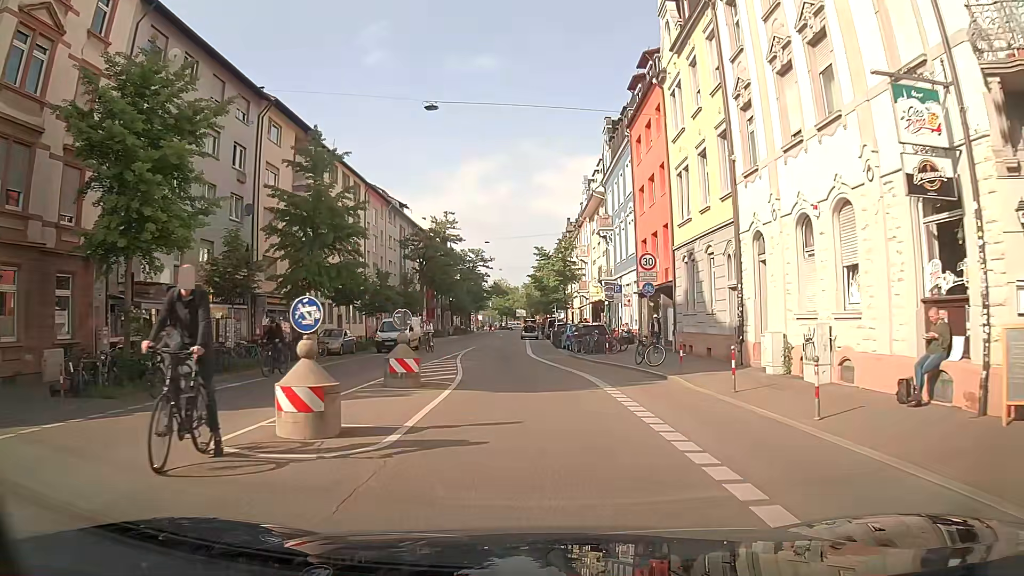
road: secondary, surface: asphalt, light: Day
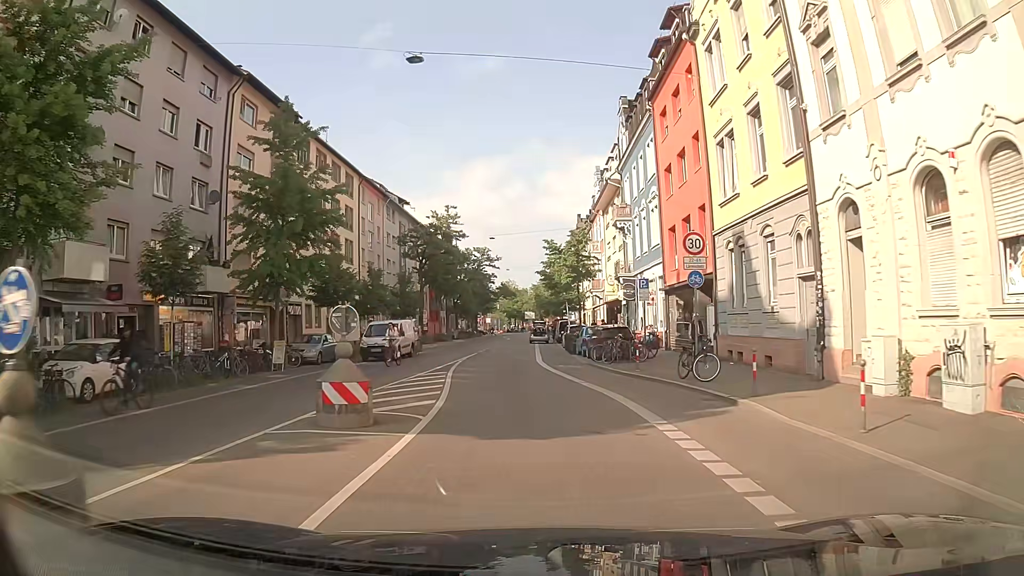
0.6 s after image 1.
(-0.1, +5.3) m; -2°
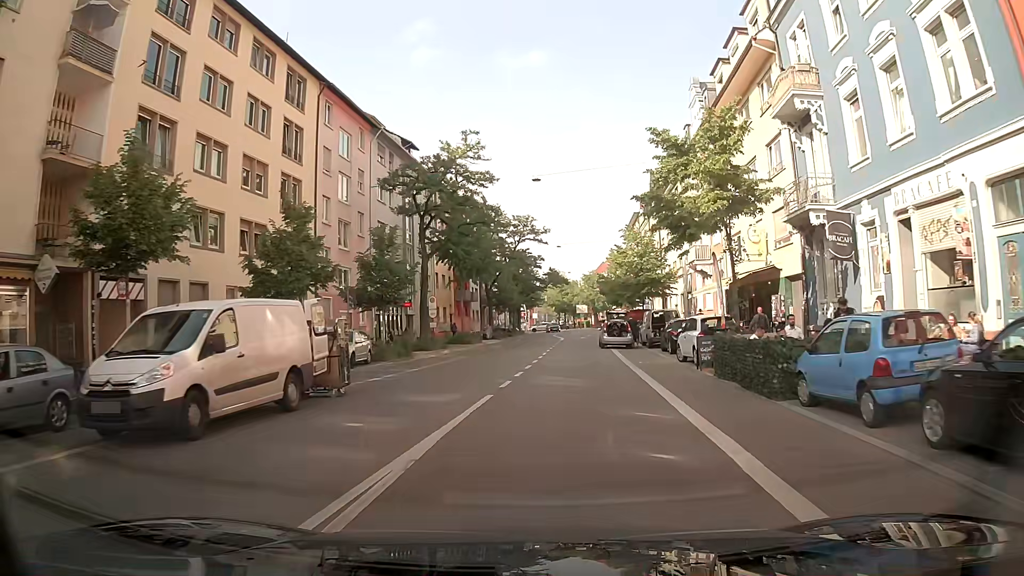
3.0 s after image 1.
(-1.1, +24.0) m; -4°
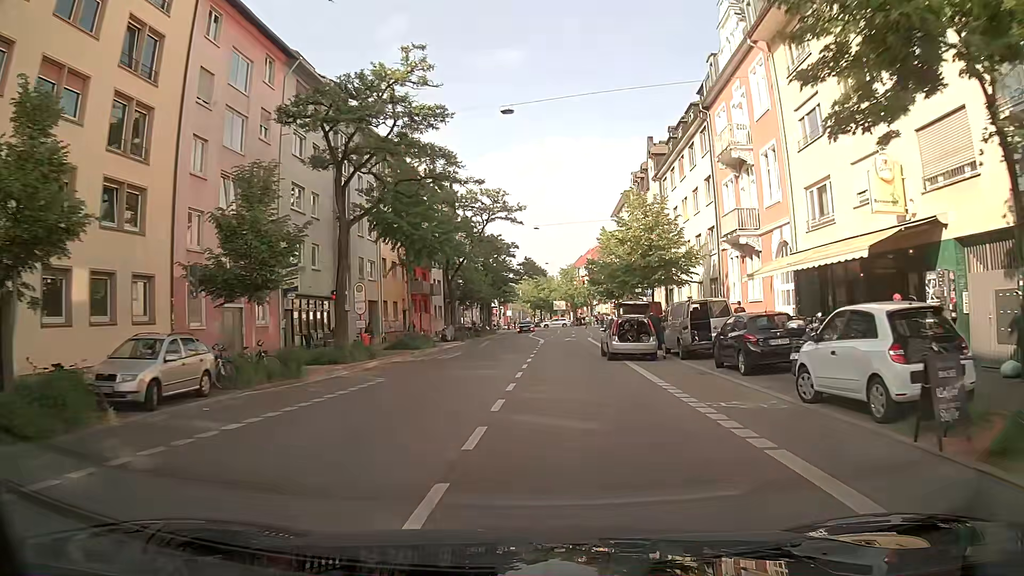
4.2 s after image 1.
(+0.3, +12.8) m; +2°
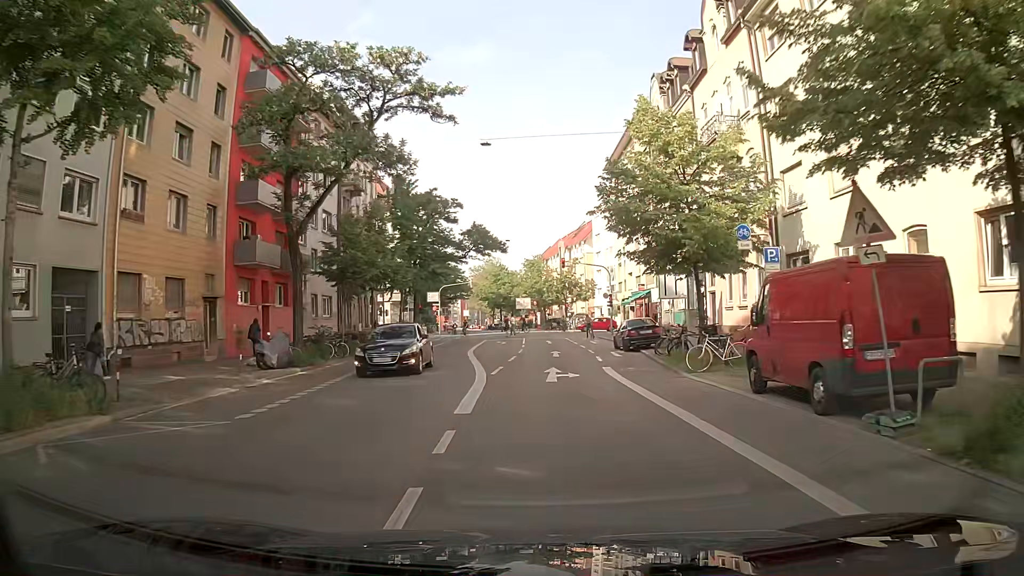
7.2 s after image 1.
(+0.7, +29.8) m; +3°
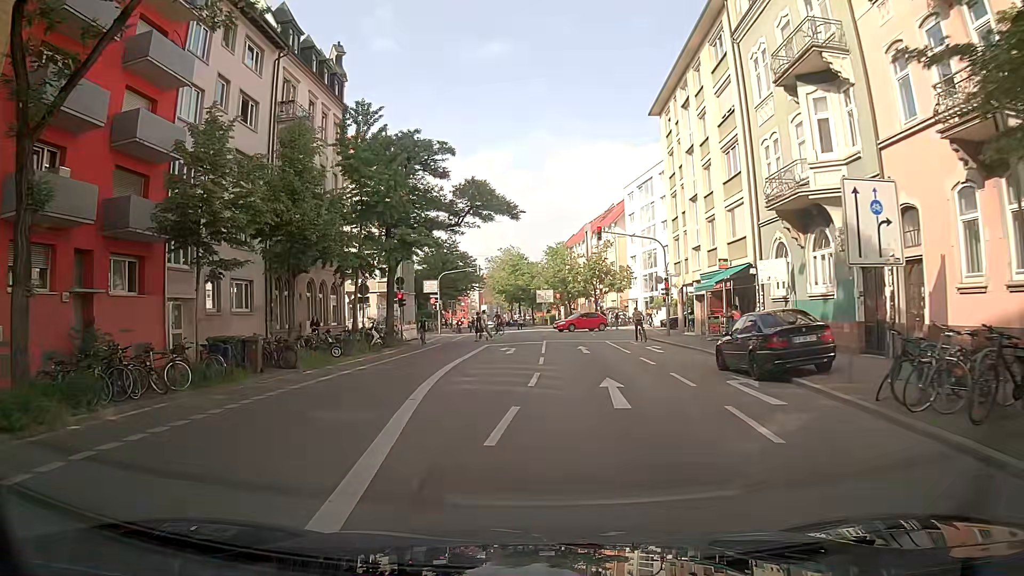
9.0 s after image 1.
(-0.1, +16.0) m; -1°
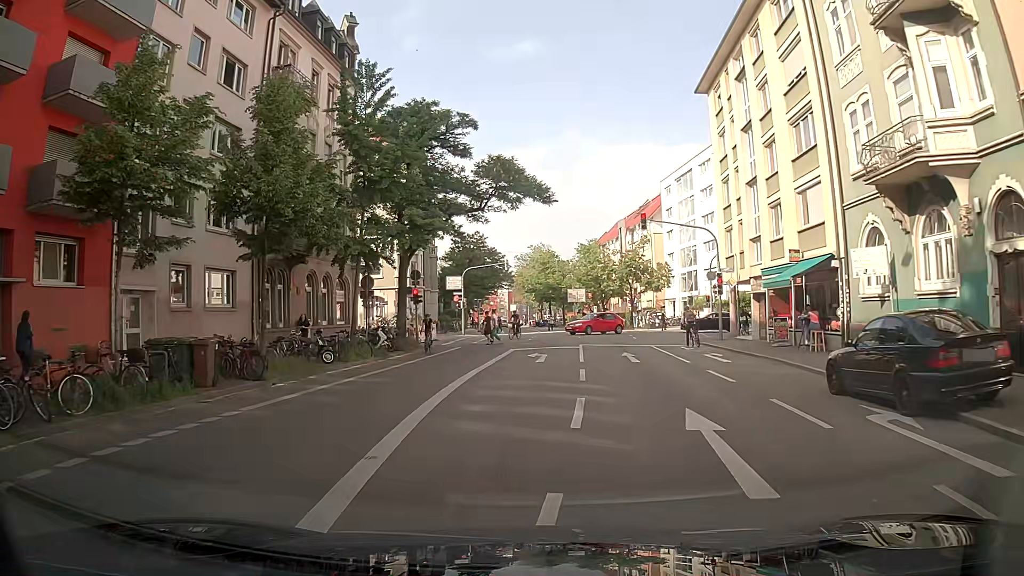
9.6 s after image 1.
(-0.2, +5.0) m; -2°
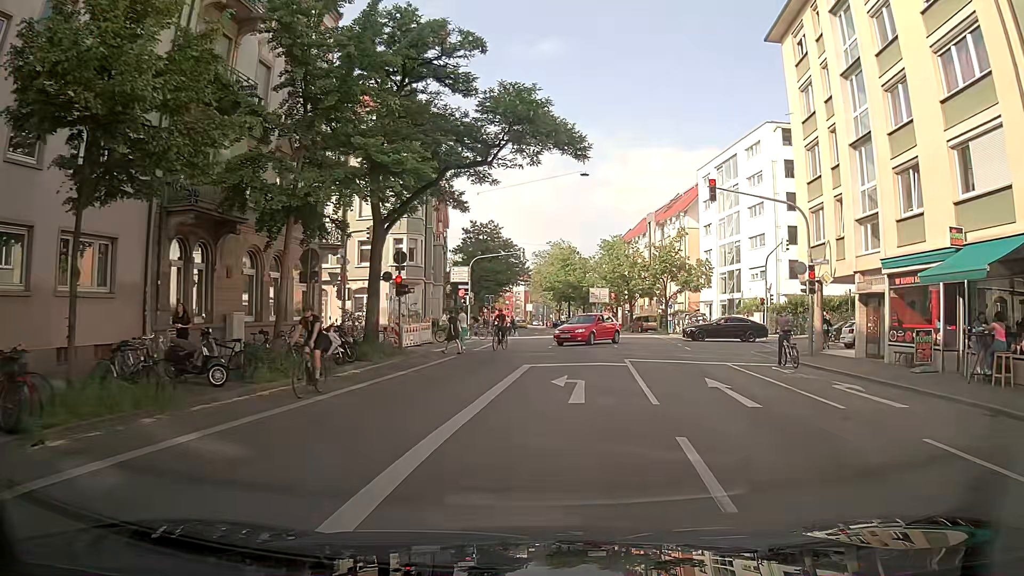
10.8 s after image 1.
(-0.3, +9.3) m; -2°
